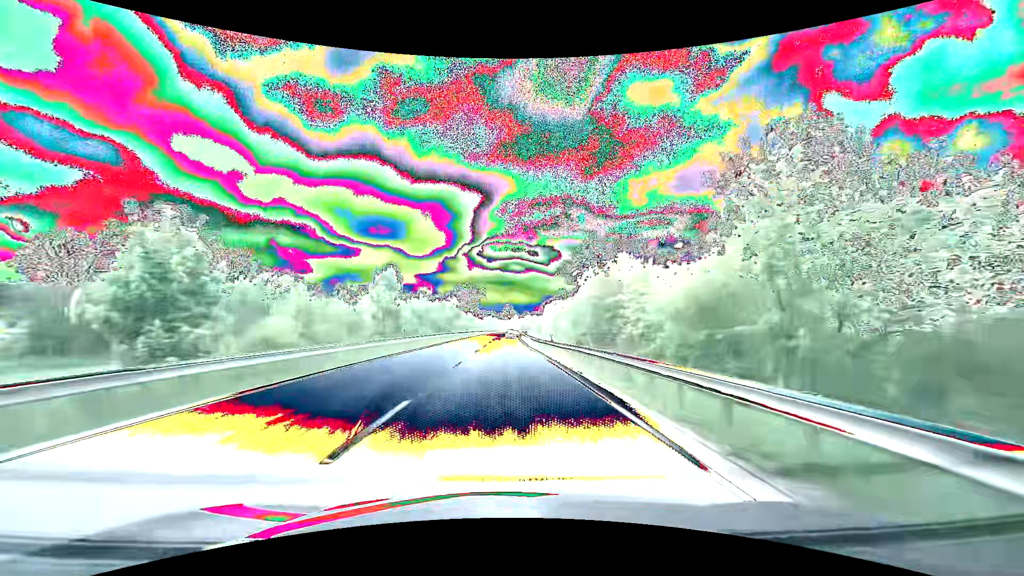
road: primary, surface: asphalt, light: Day
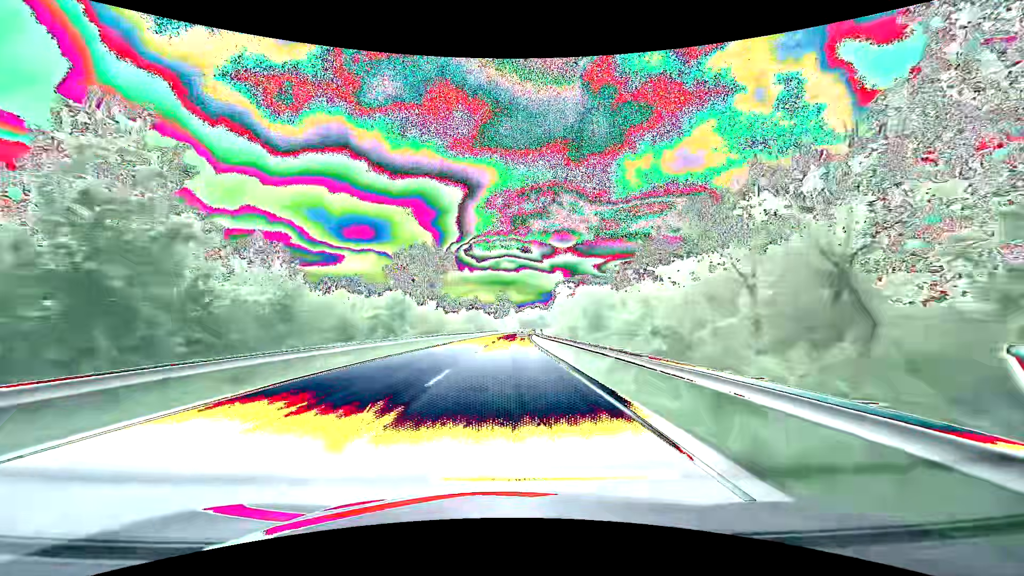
(0.0, +79.3) m; 0°
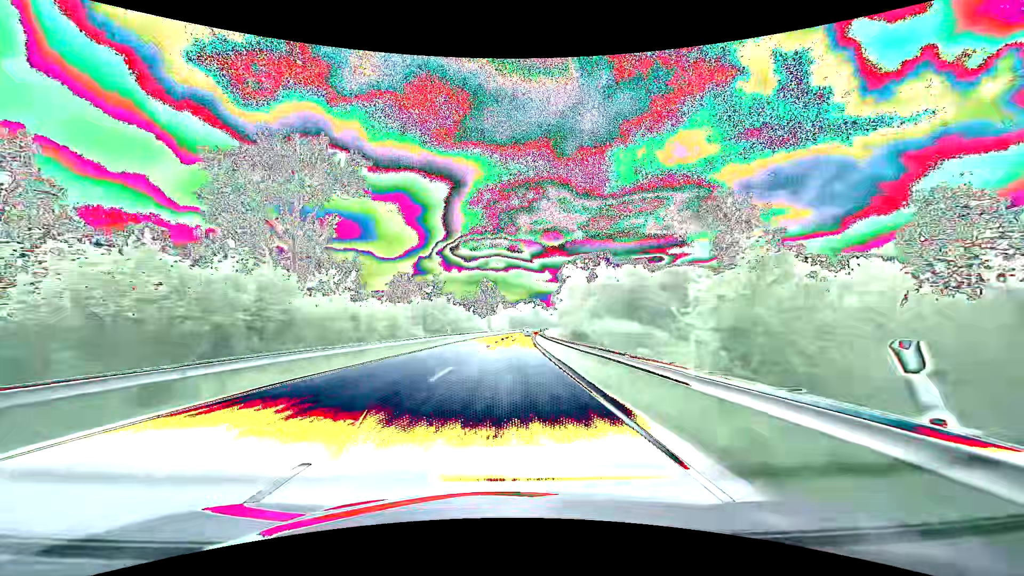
(+0.5, +47.4) m; +1°
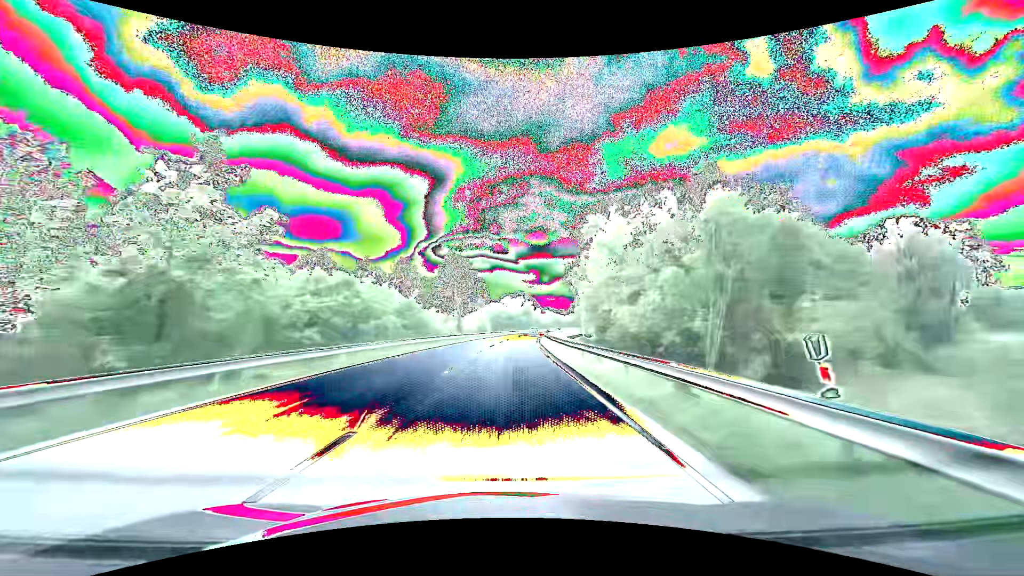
(+0.6, +47.4) m; +2°
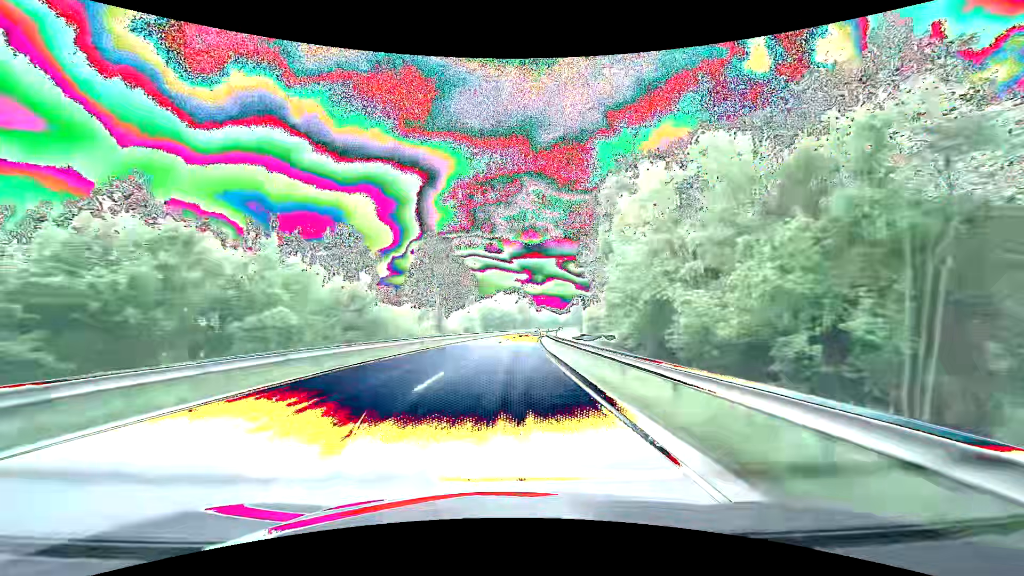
(+0.1, +15.8) m; +1°
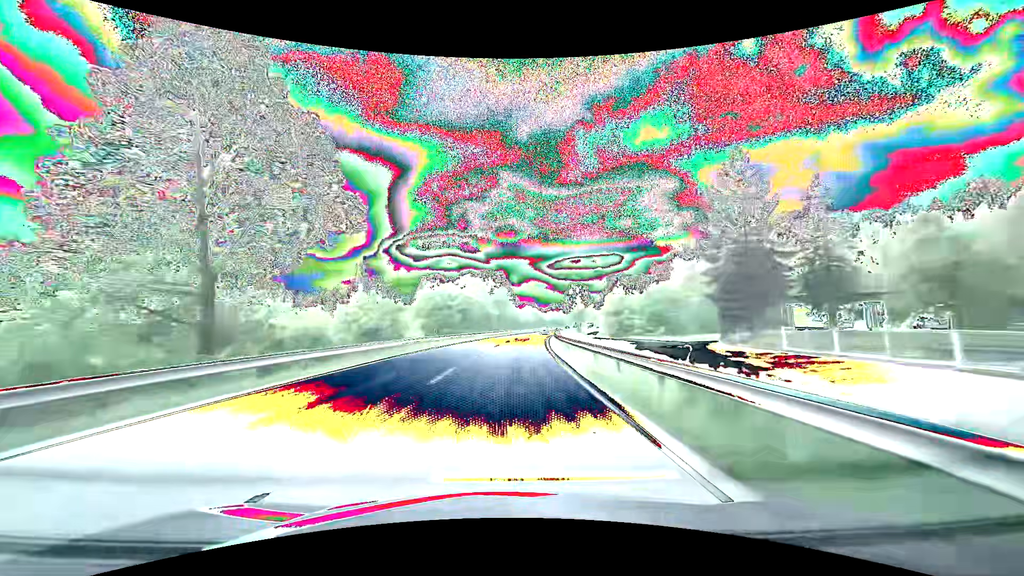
(+1.1, +47.4) m; +3°
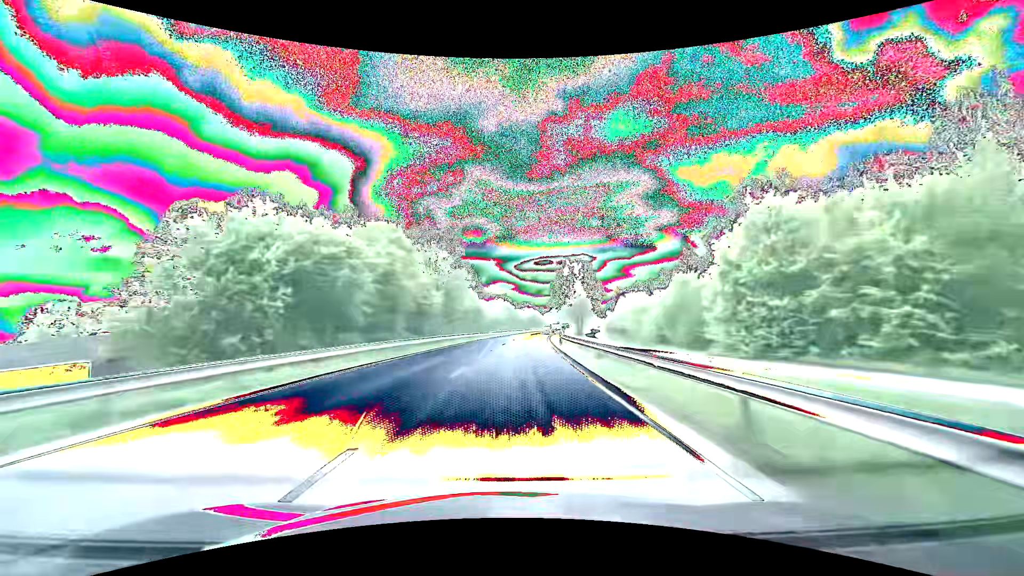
(+1.4, +47.3) m; +3°
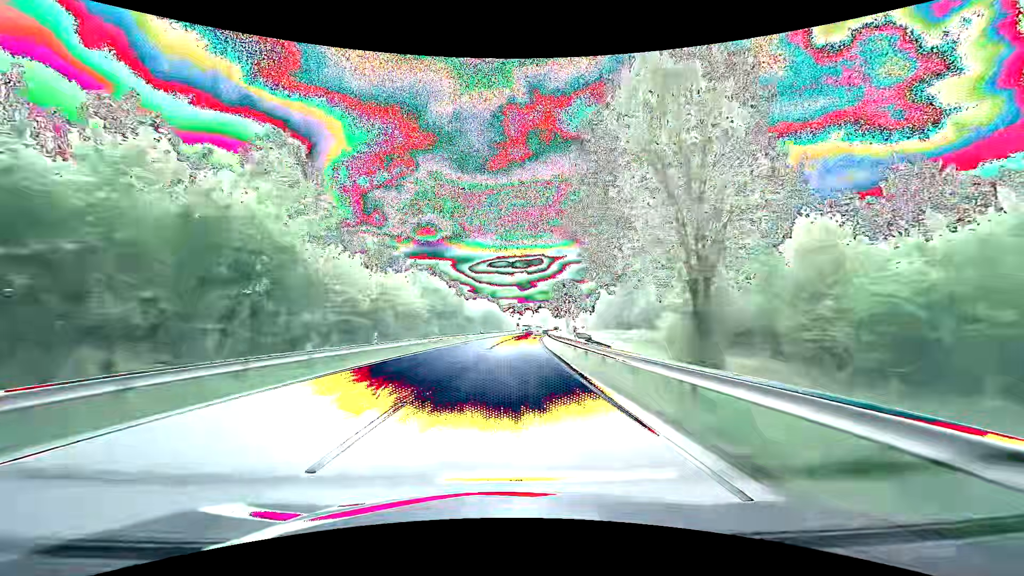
(+3.1, +63.1) m; +6°
(0, +10) (0, +20) (0, +30) (+1, +40) (+1, +50) (+2, +60) (+3, +70) (+3, +80) (+4, +90) (+5, +100) m
